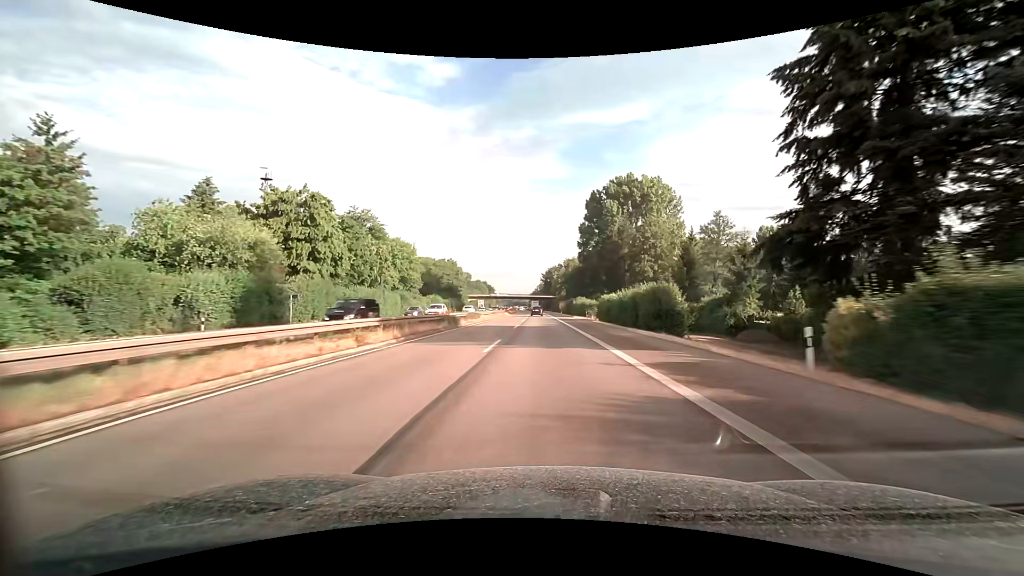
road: trunk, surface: asphalt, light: Day
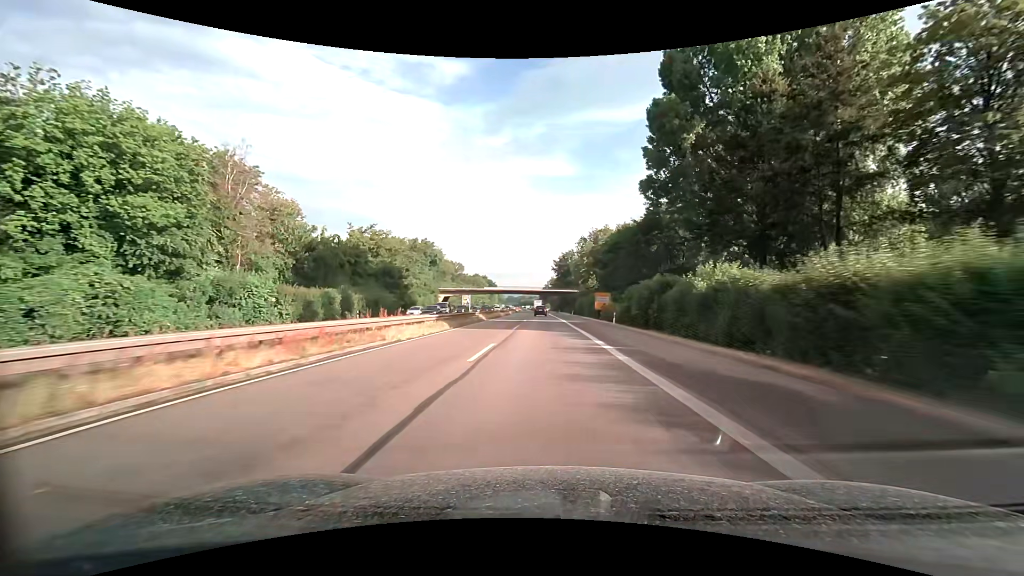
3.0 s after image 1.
(-0.7, +75.9) m; -1°
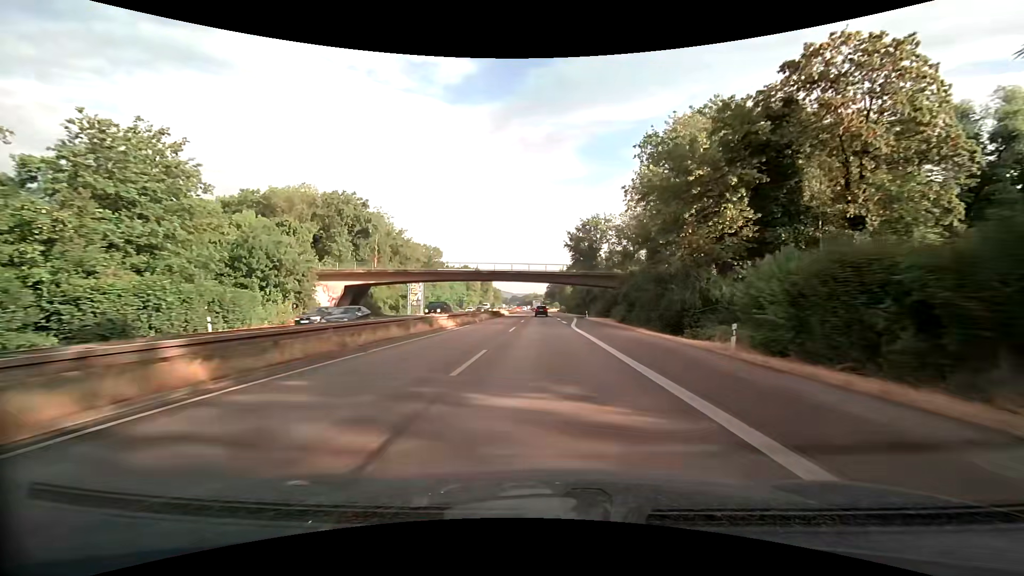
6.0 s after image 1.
(-0.6, +75.9) m; -1°
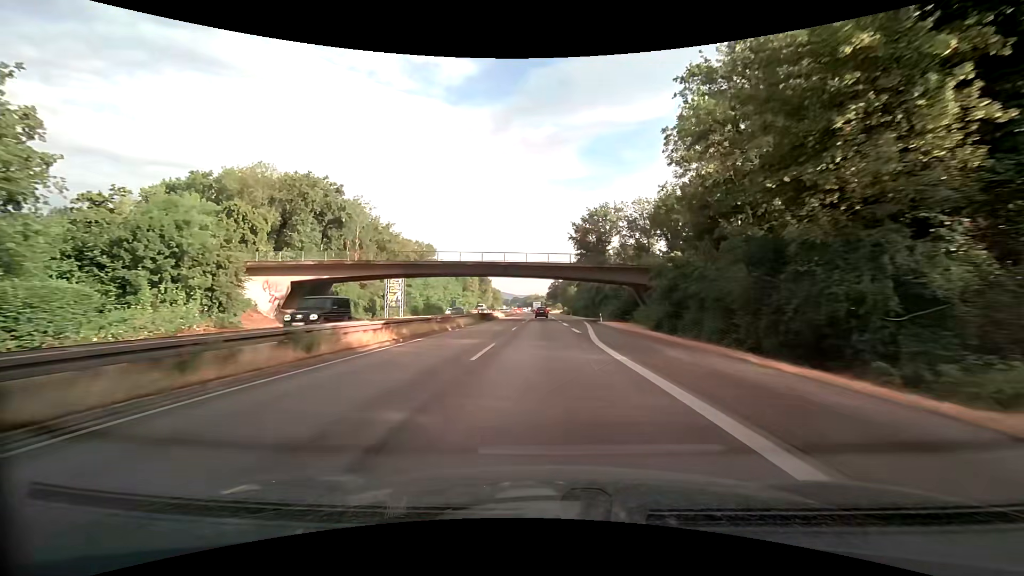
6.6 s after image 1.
(-0.1, +15.2) m; 0°
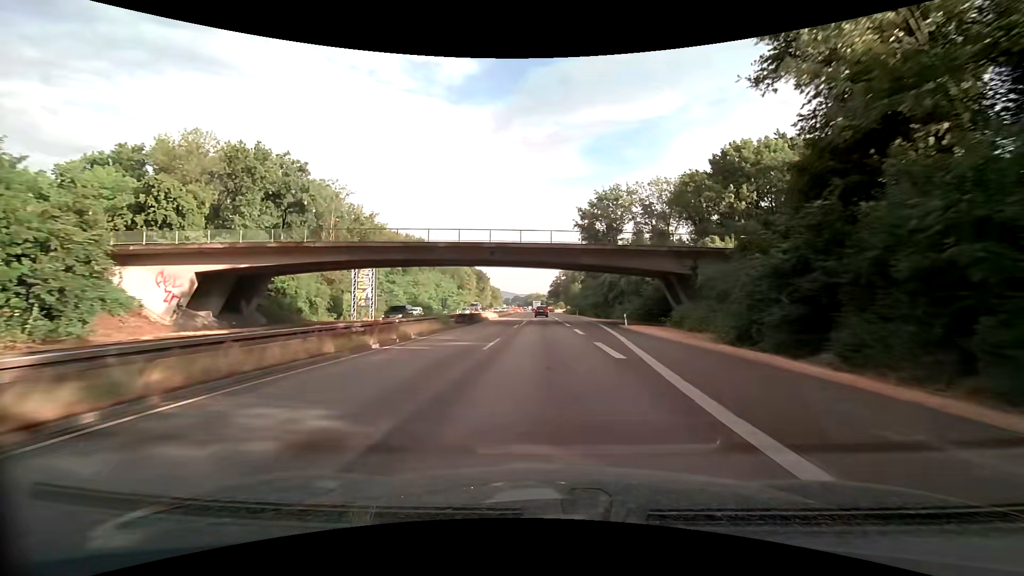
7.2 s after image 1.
(-0.1, +15.2) m; 0°
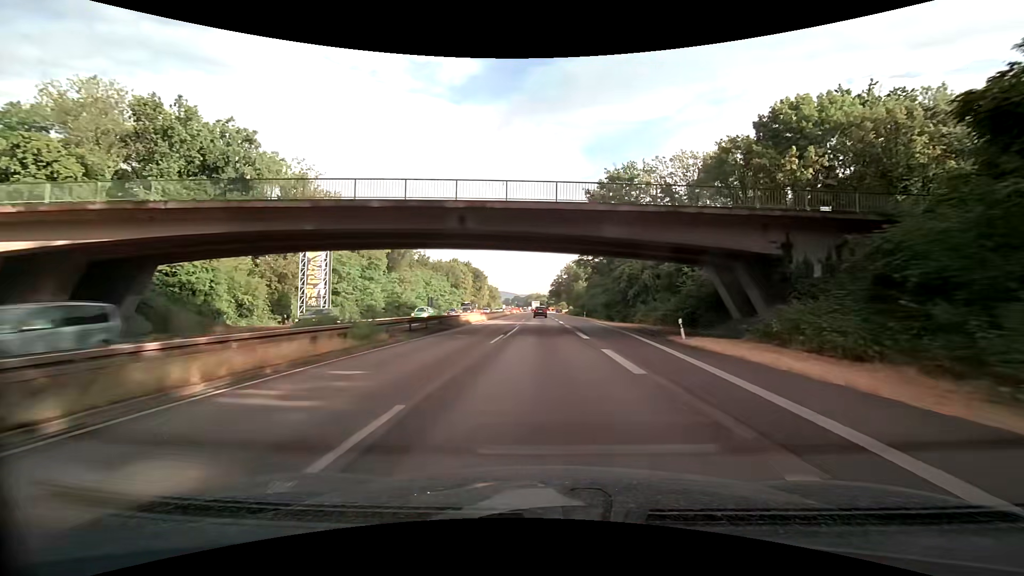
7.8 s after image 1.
(0.0, +15.2) m; 0°
